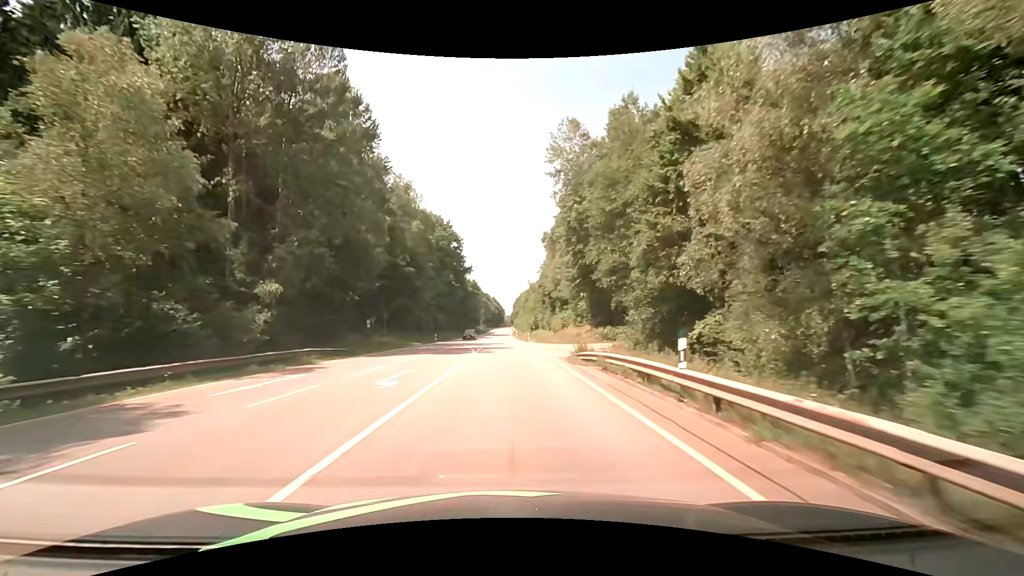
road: secondary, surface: asphalt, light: Day
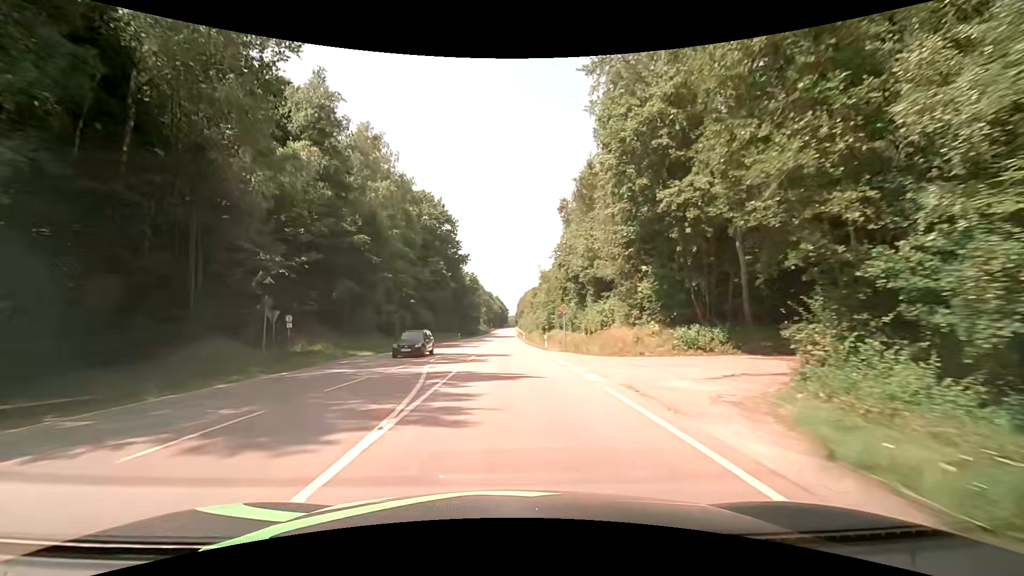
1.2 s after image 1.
(-0.1, +21.9) m; 0°
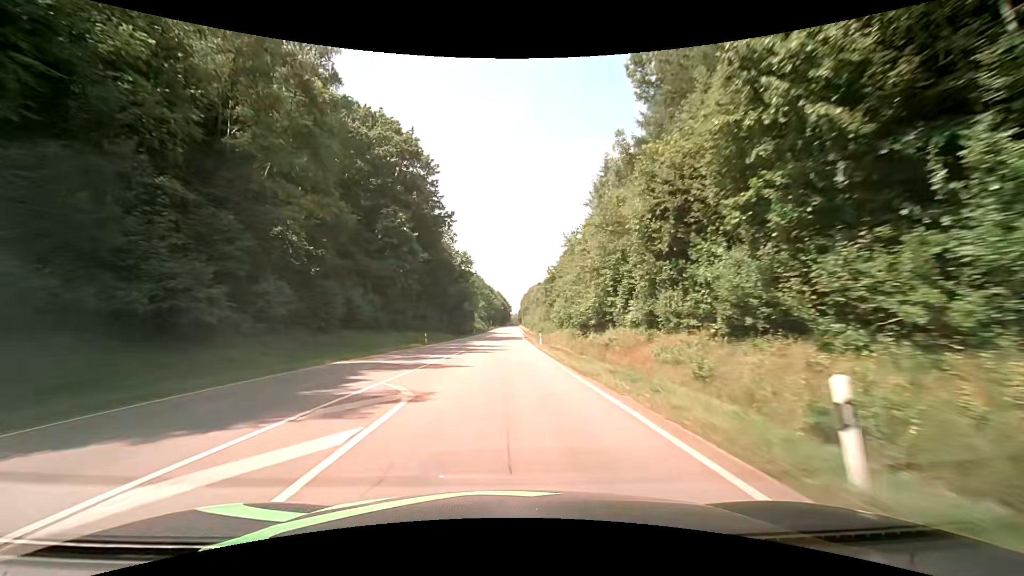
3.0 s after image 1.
(-0.2, +34.9) m; -1°
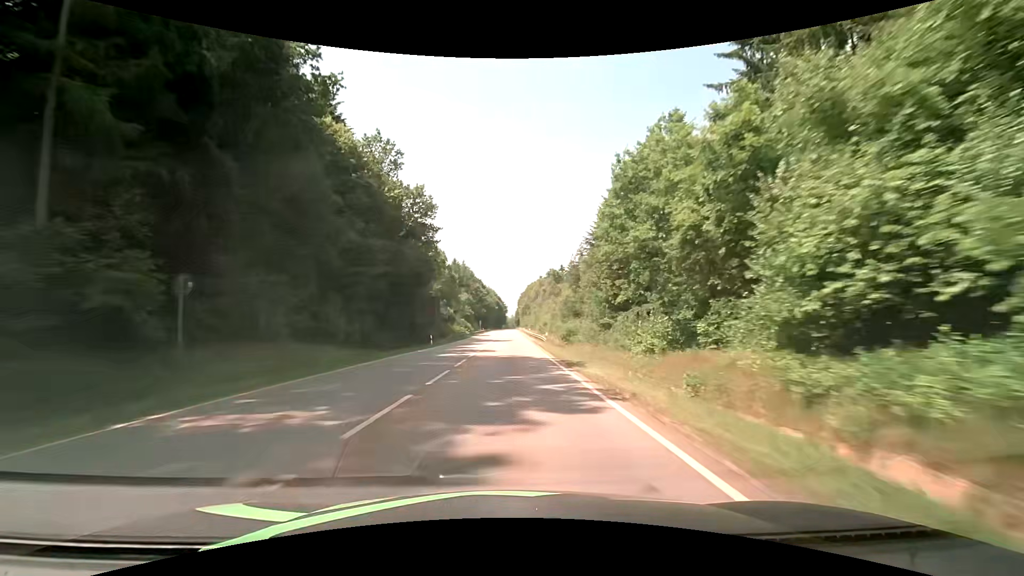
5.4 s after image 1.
(+0.2, +50.7) m; 0°
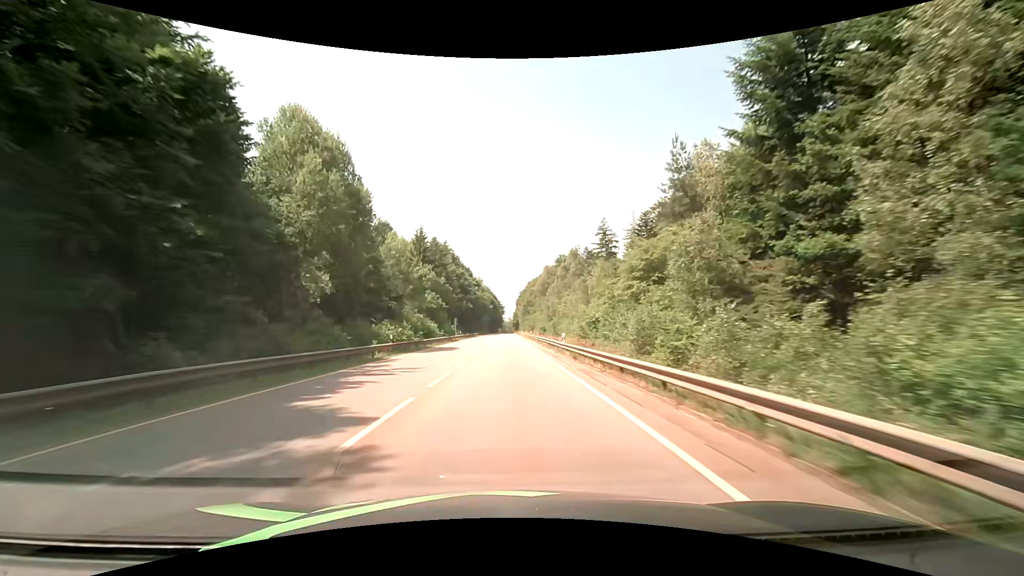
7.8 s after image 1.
(+0.6, +54.8) m; 0°
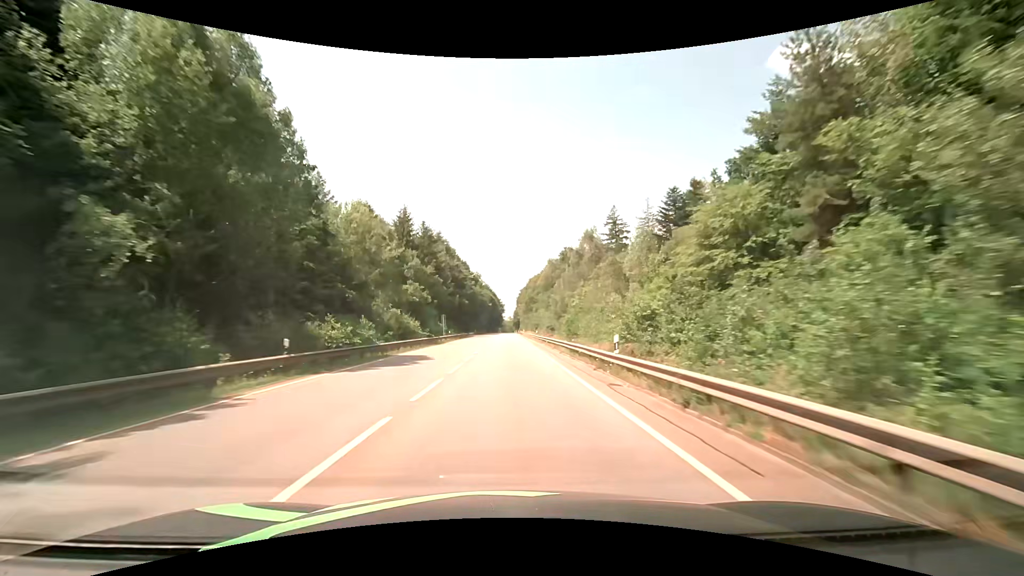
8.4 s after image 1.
(0.0, +14.3) m; 0°
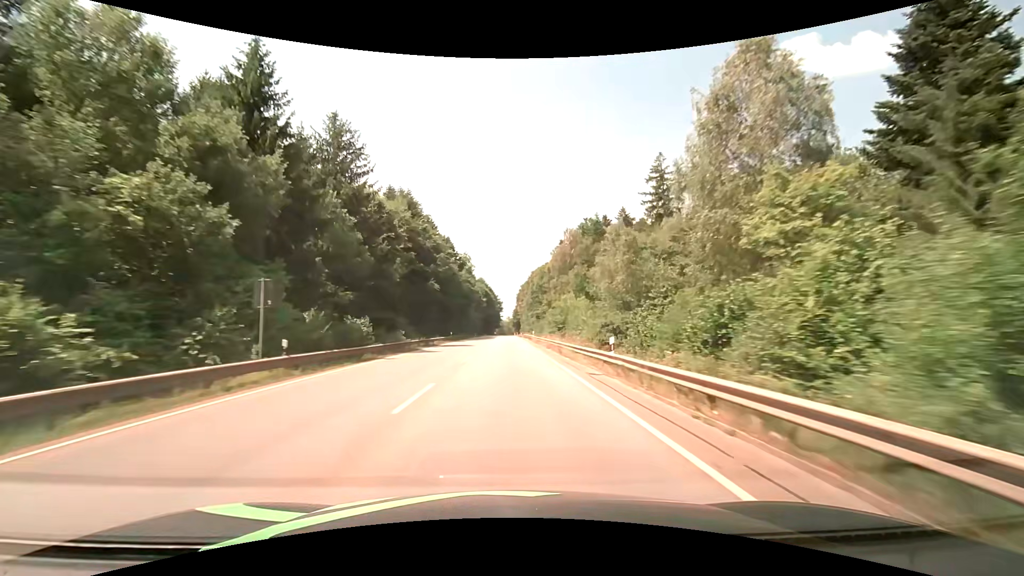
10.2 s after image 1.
(+0.1, +44.3) m; 0°
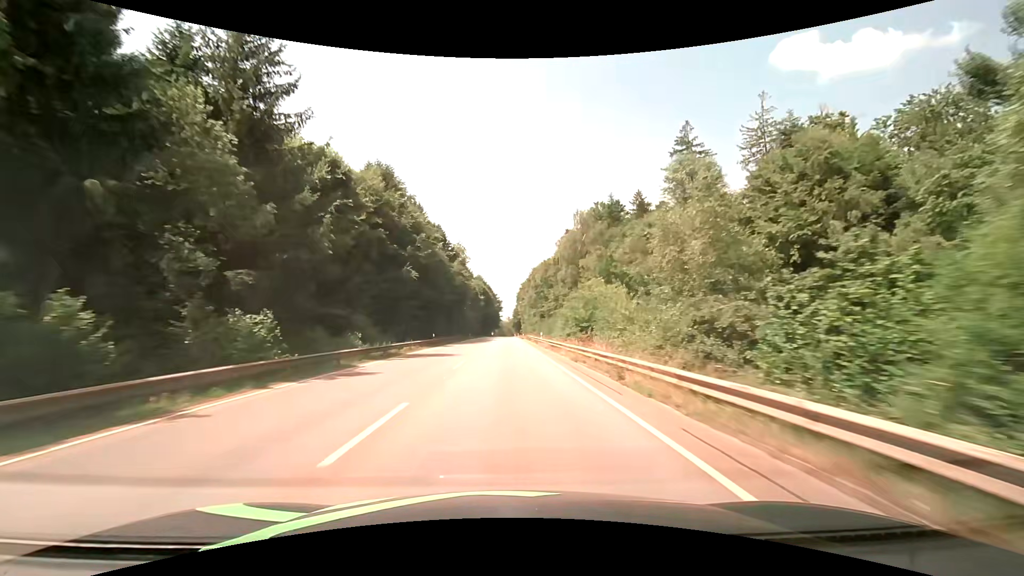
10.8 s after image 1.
(0.0, +15.1) m; 0°
(0, +10) (0, +20) (0, +30) (0, +40) (0, +50) (0, +60) (0, +70) (0, +80) (0, +90) (0, +100) m
